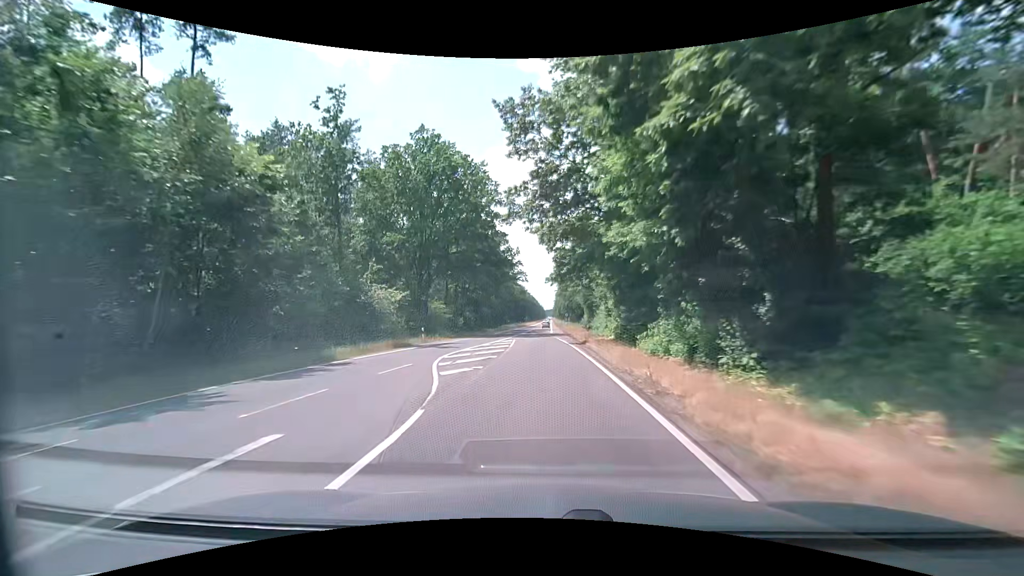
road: secondary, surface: asphalt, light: Day
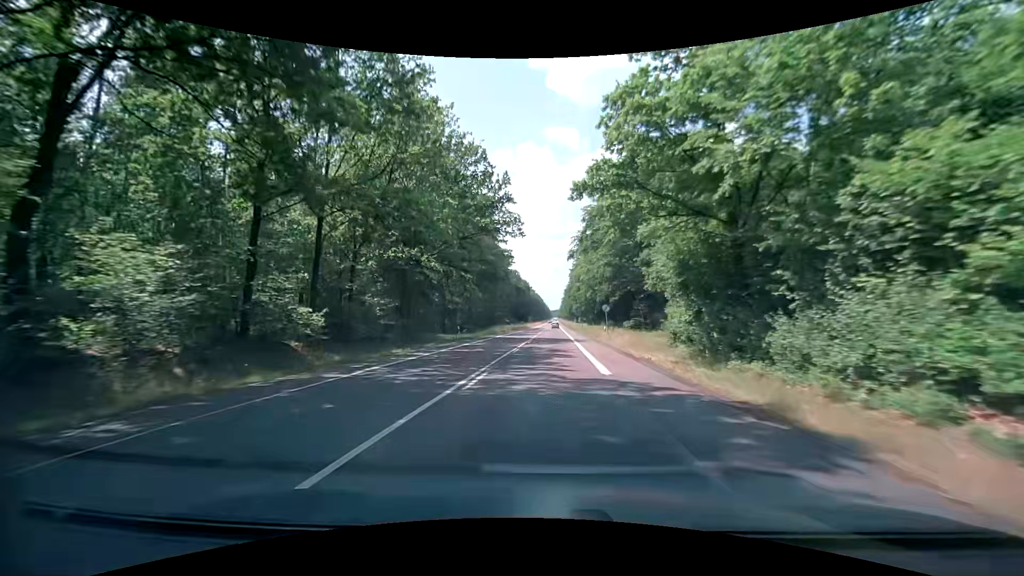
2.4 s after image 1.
(-0.6, +46.1) m; 0°
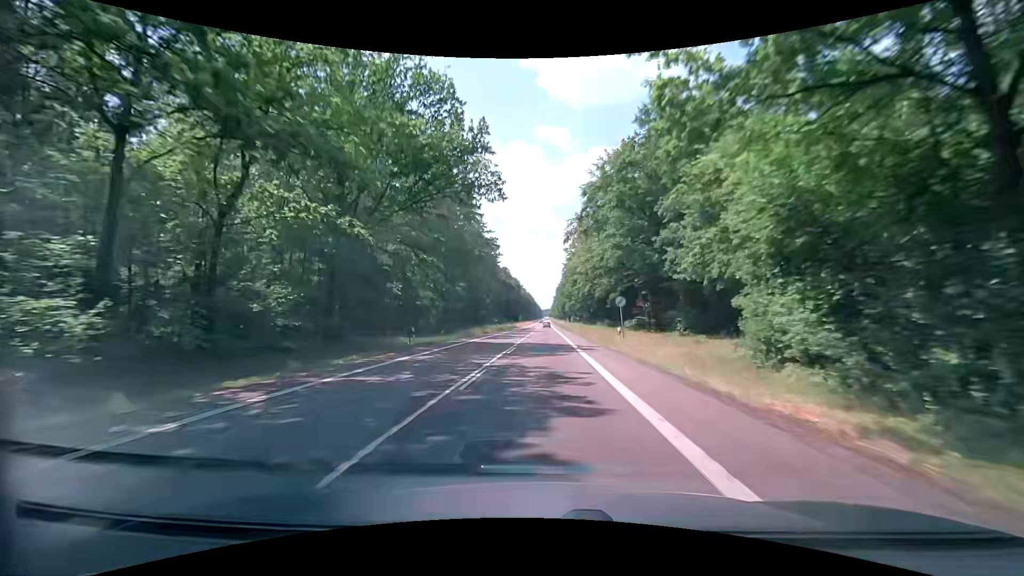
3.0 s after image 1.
(+0.1, +12.0) m; +1°
(0, +10) (0, +20) (0, +30) (0, +40) (0, +50) (0, +60) (0, +70) (0, +80) (+1, +90) (+1, +100) m
